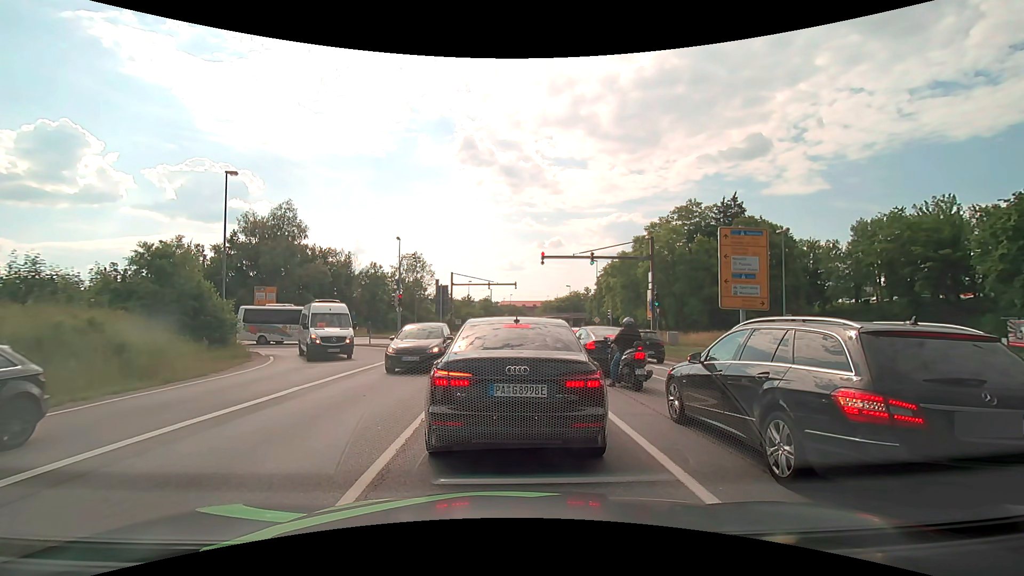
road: primary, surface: asphalt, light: Day
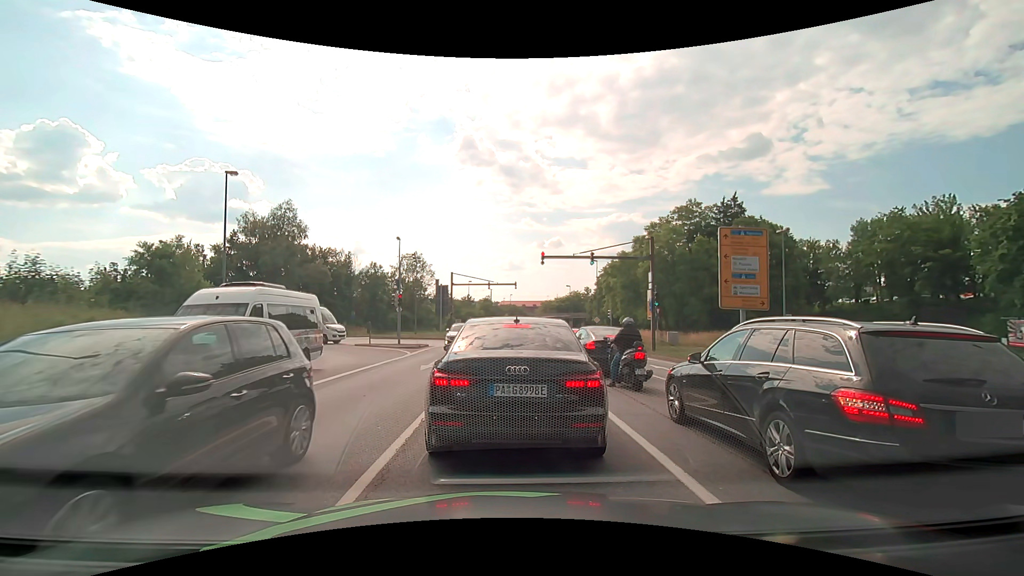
(0.0, 0.0) m; 0°
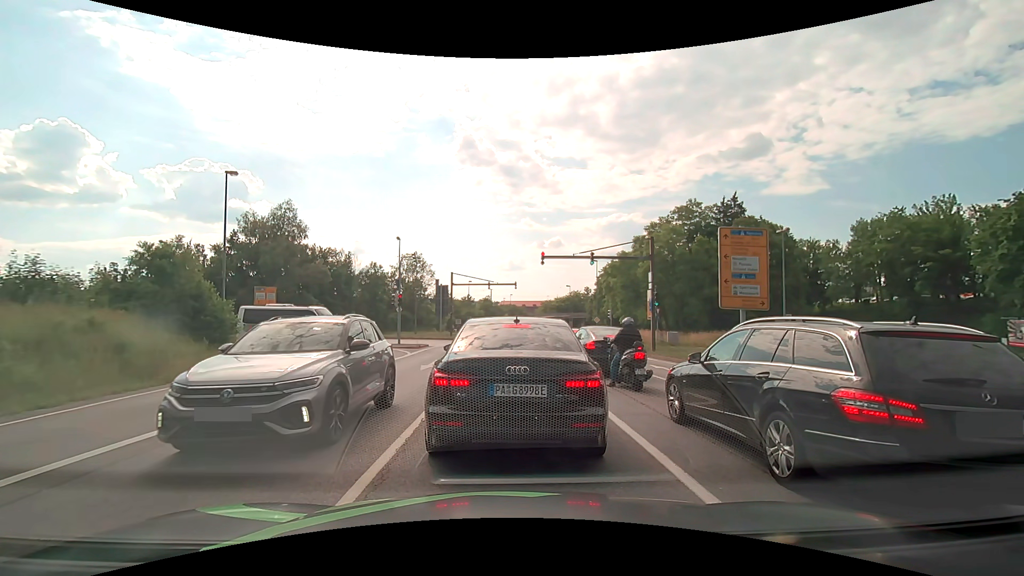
(0.0, 0.0) m; 0°
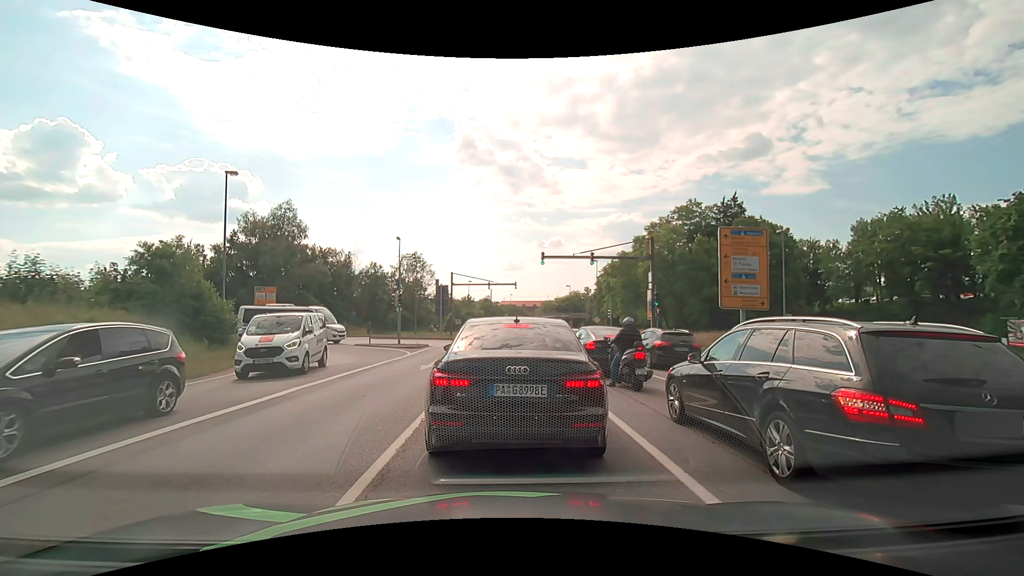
(0.0, 0.0) m; 0°
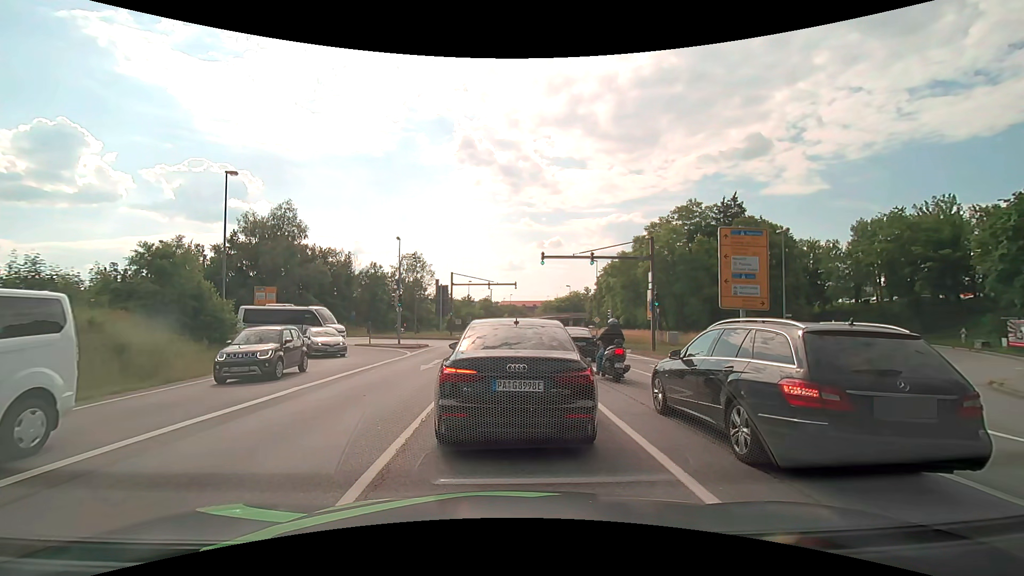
(0.0, 0.0) m; 0°
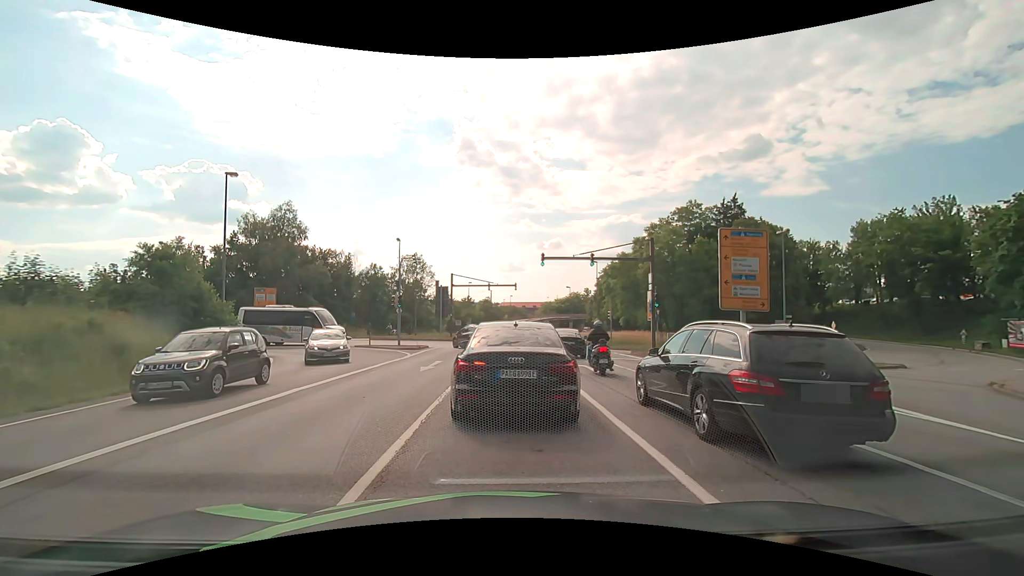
(0.0, 0.0) m; 0°
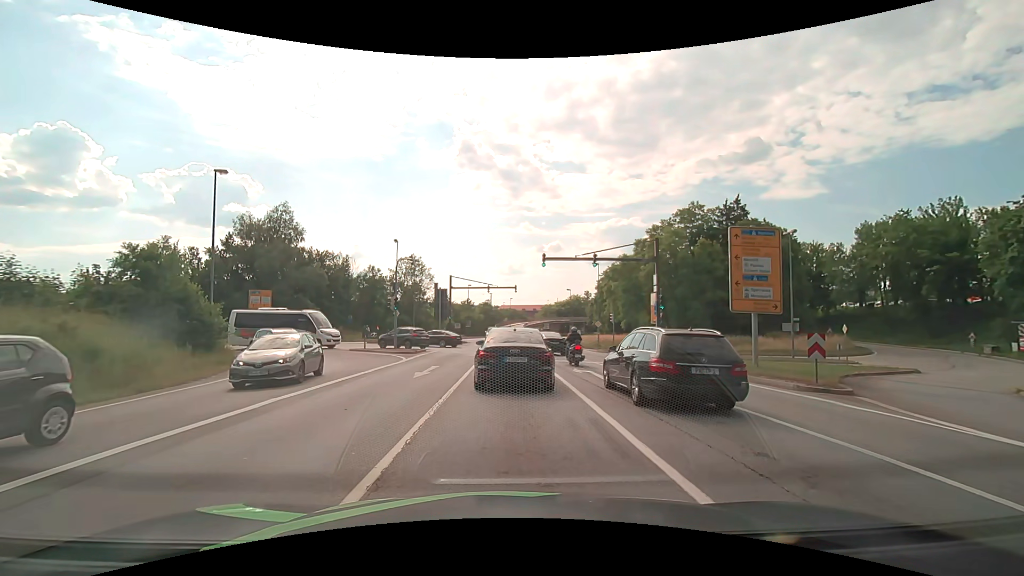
(0.0, +1.2) m; -1°
